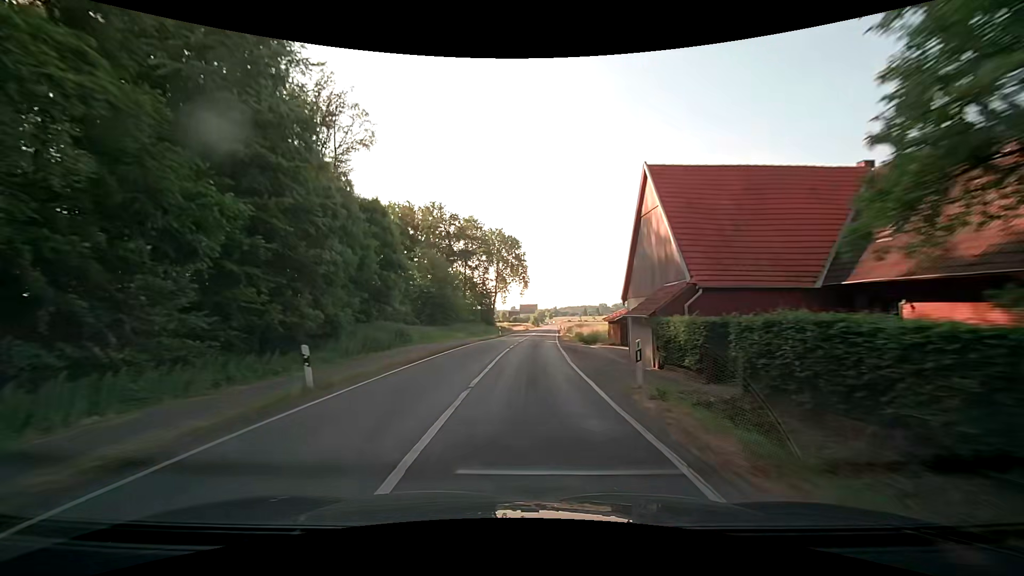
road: secondary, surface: asphalt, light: Day
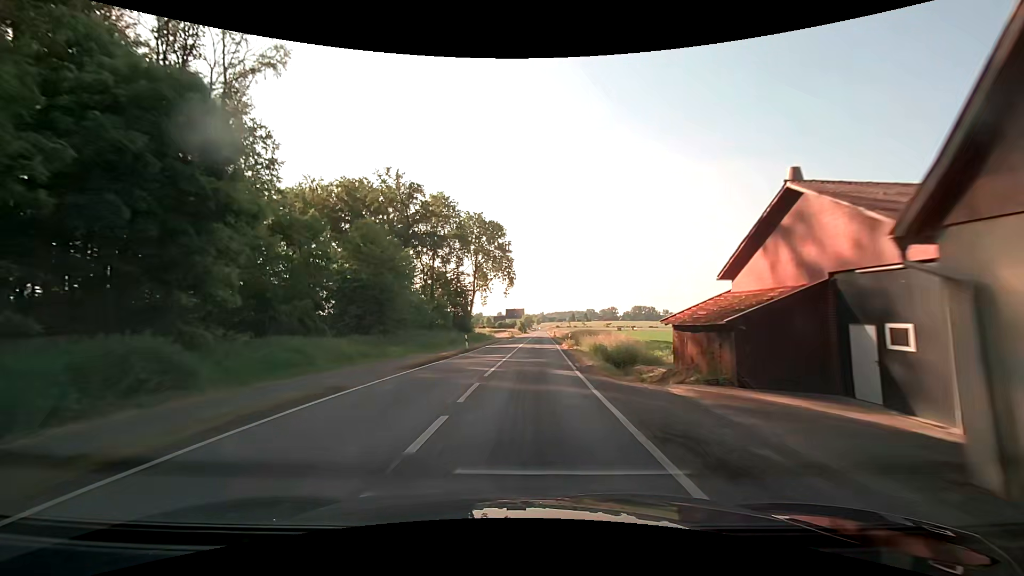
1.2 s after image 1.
(+0.4, +21.6) m; +1°
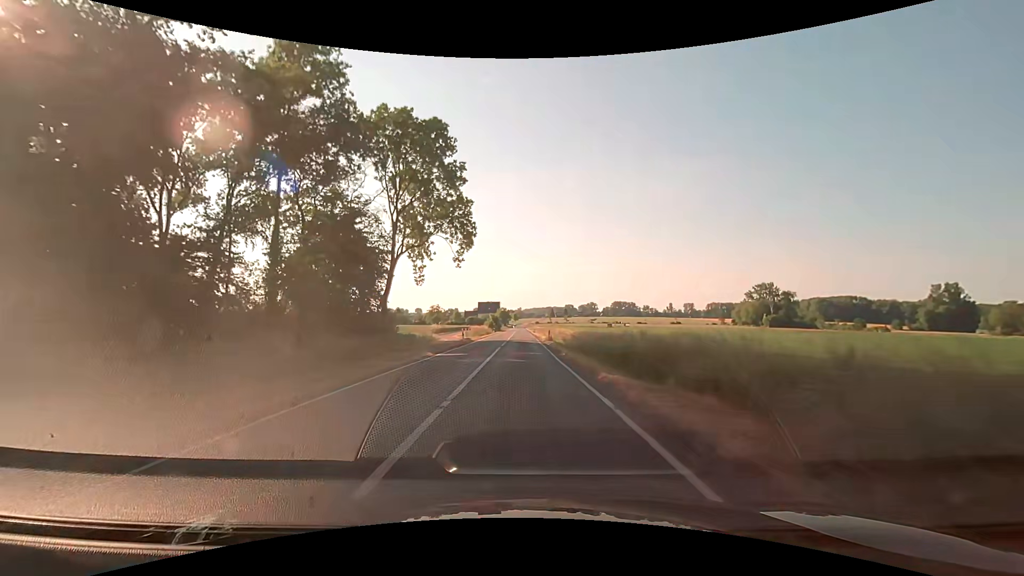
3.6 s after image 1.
(+1.3, +43.2) m; +3°
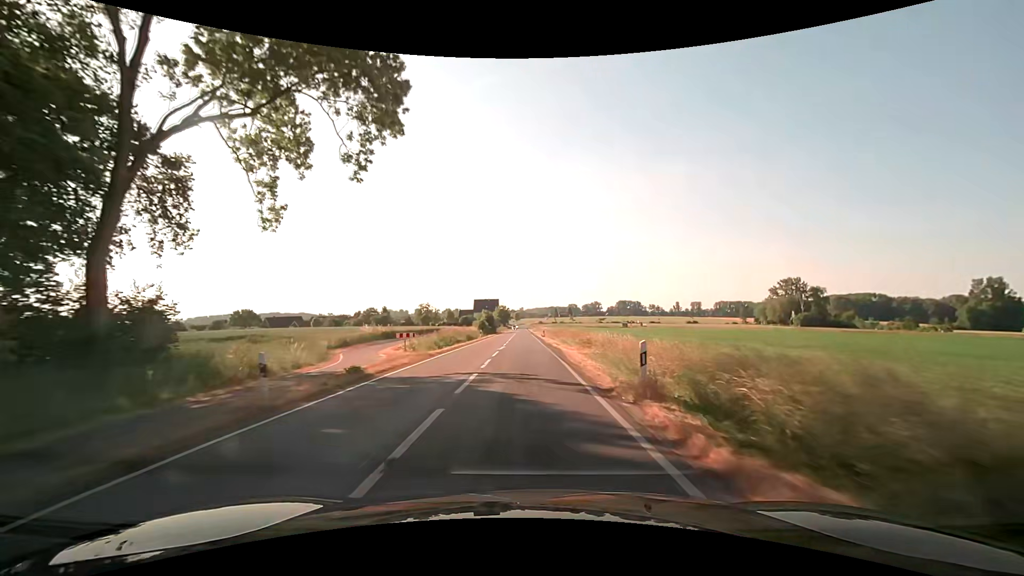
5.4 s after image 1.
(-0.2, +32.3) m; 0°
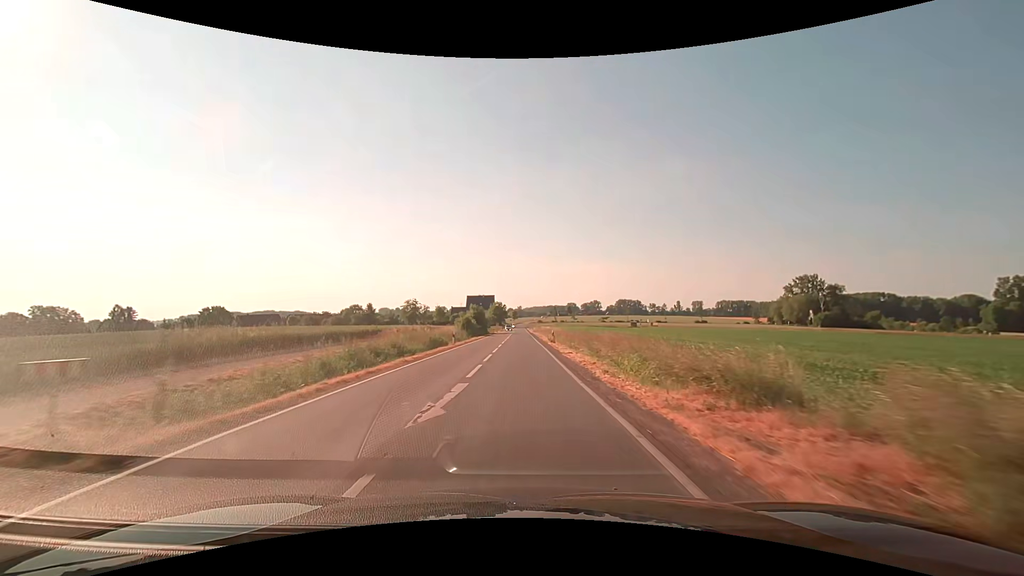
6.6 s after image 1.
(0.0, +21.6) m; 0°
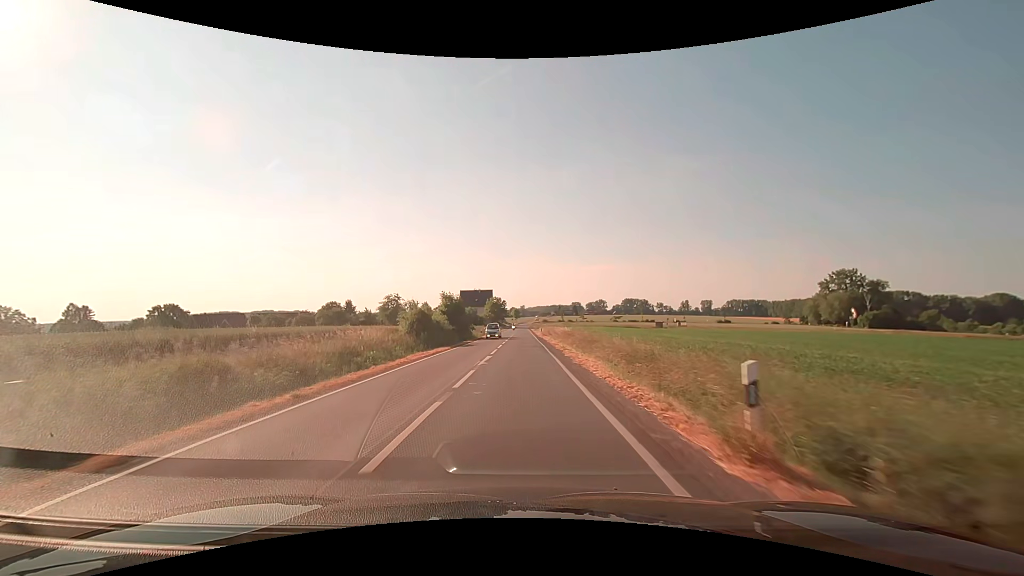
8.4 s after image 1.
(-0.3, +32.4) m; -1°
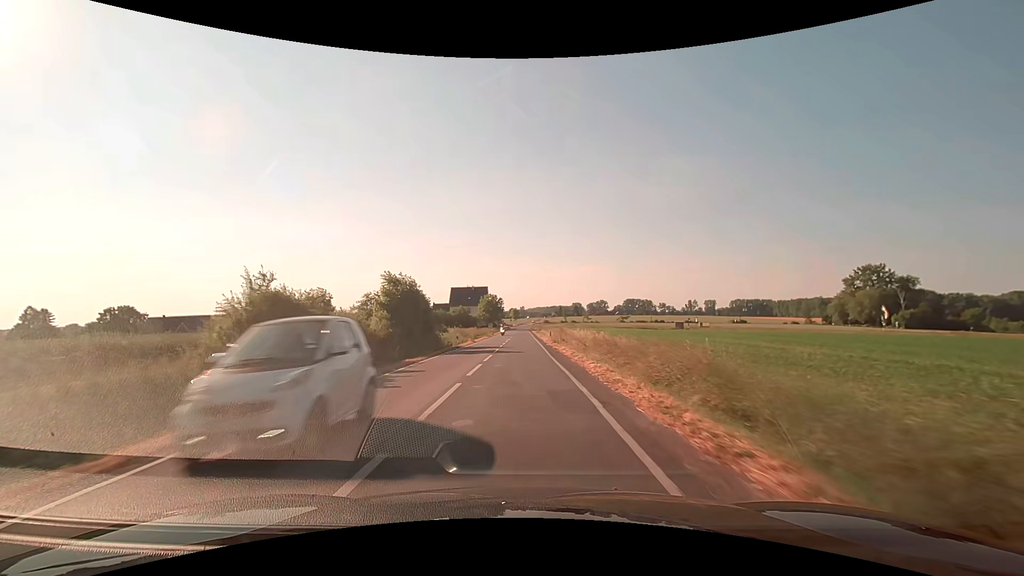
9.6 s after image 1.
(0.0, +21.6) m; 0°
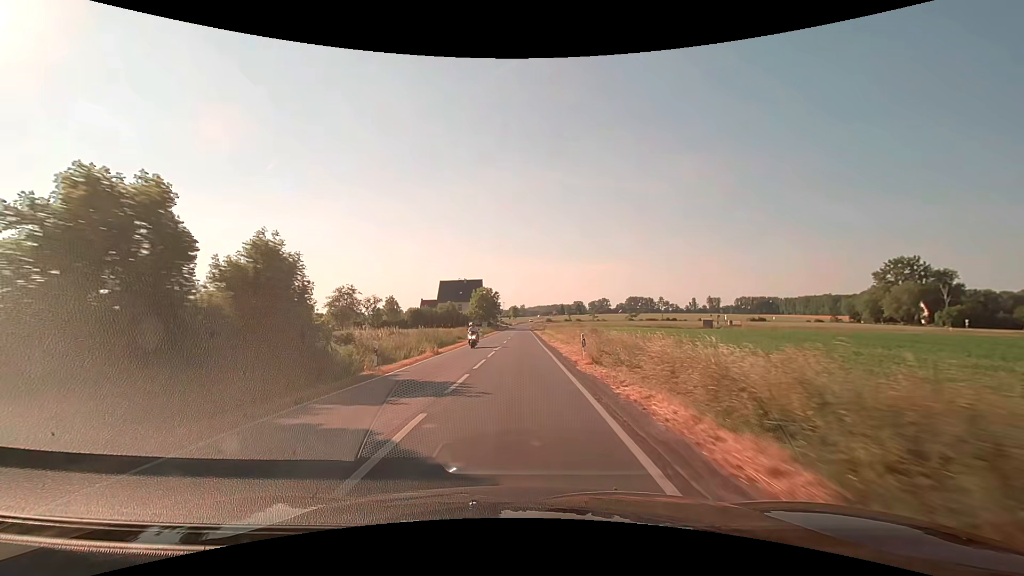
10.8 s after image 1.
(0.0, +21.6) m; 0°
(0, +10) (0, +20) (0, +30) (0, +40) (0, +50) (0, +60) (0, +70) (0, +80) (0, +90) (0, +100) m
